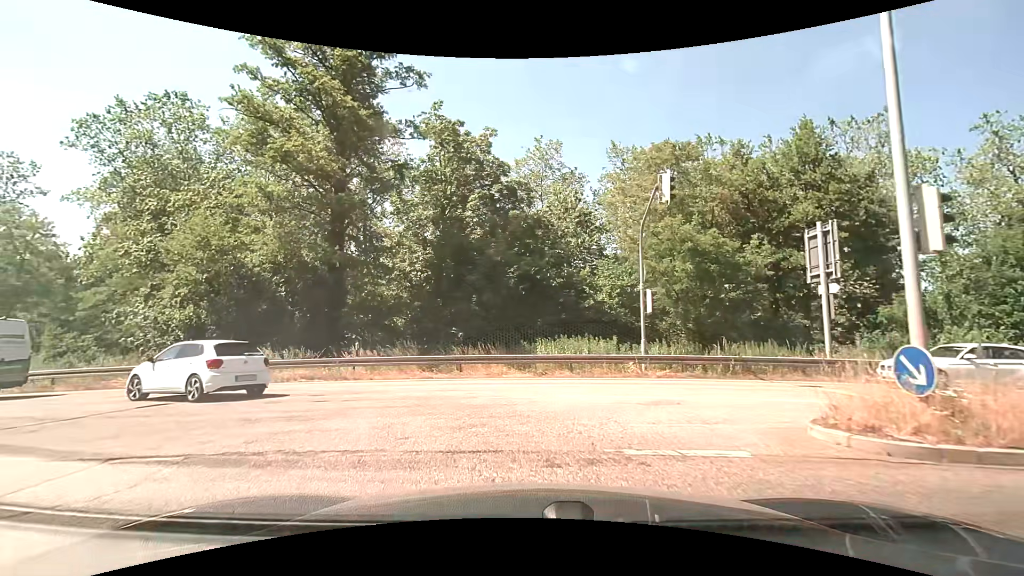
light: Day
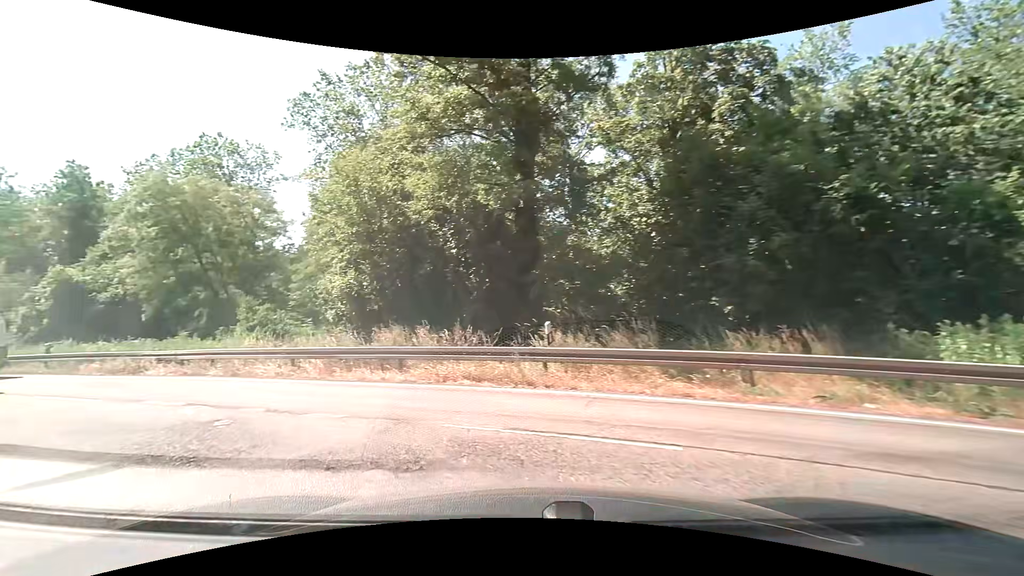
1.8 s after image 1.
(-1.6, +8.8) m; -24°
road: unclassified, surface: asphalt
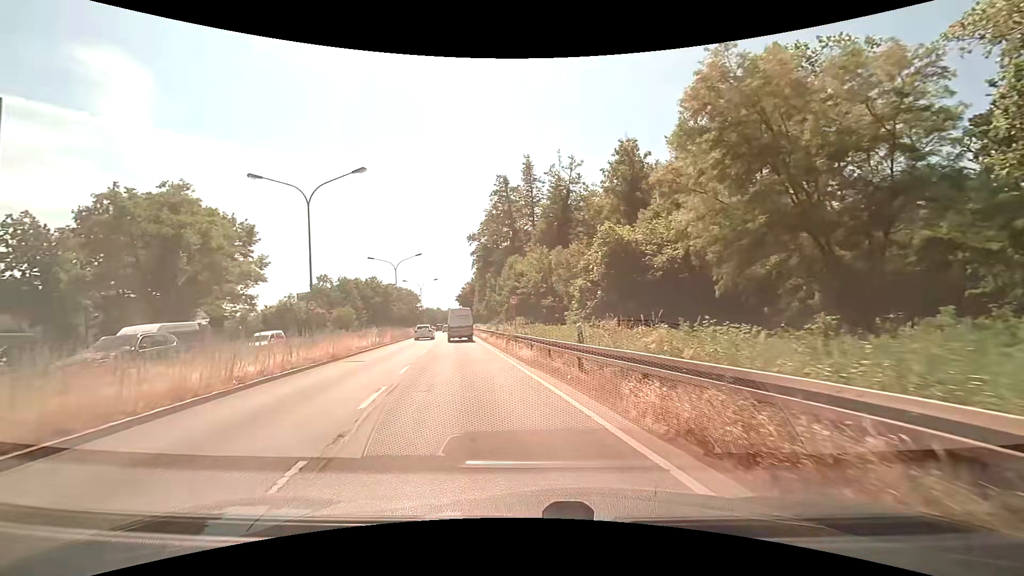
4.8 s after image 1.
(-10.6, +14.5) m; -56°
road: primary
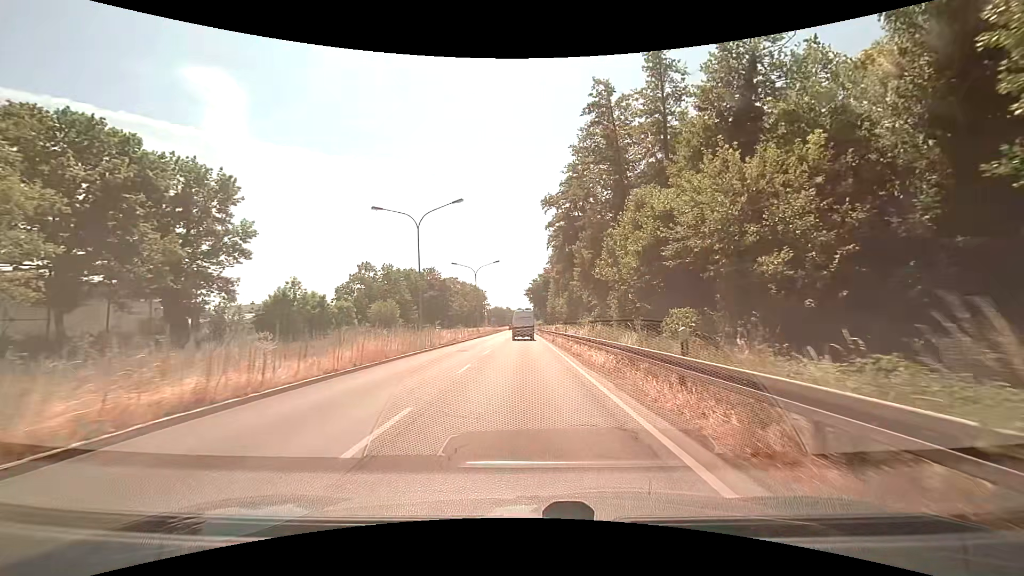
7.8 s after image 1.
(-3.6, +27.5) m; -8°
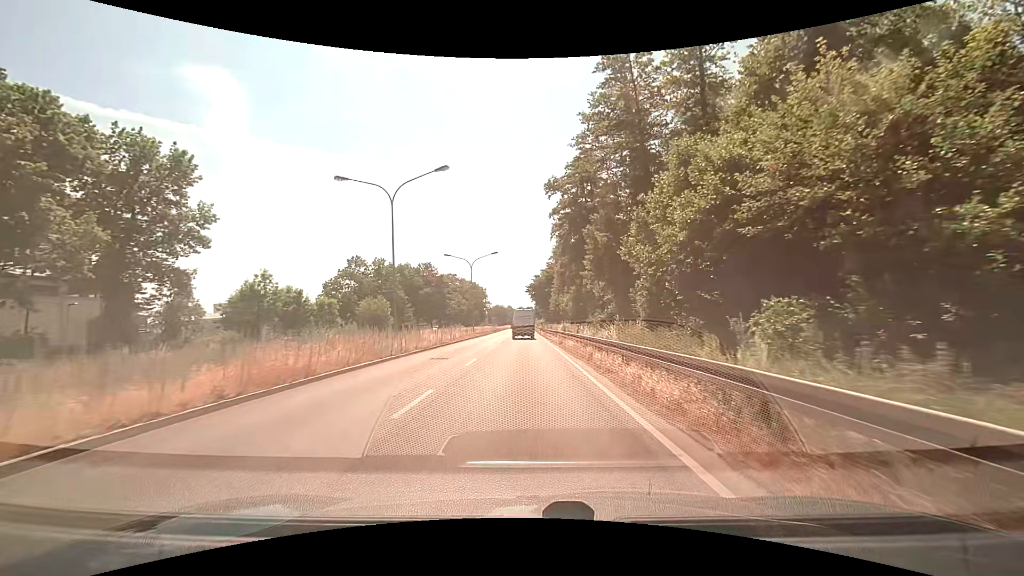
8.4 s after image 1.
(0.0, +7.1) m; -1°
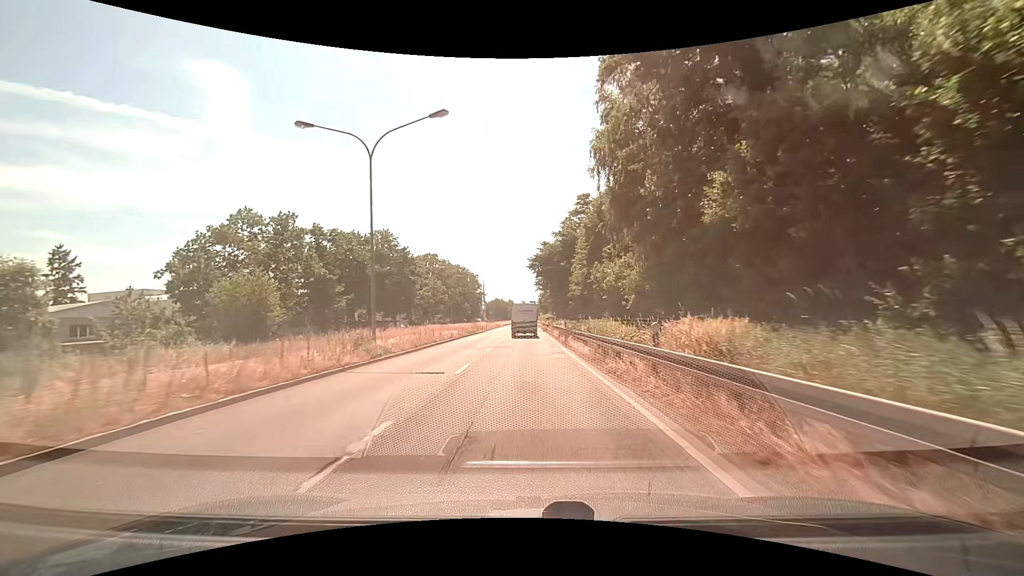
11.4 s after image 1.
(-0.1, +39.7) m; 0°
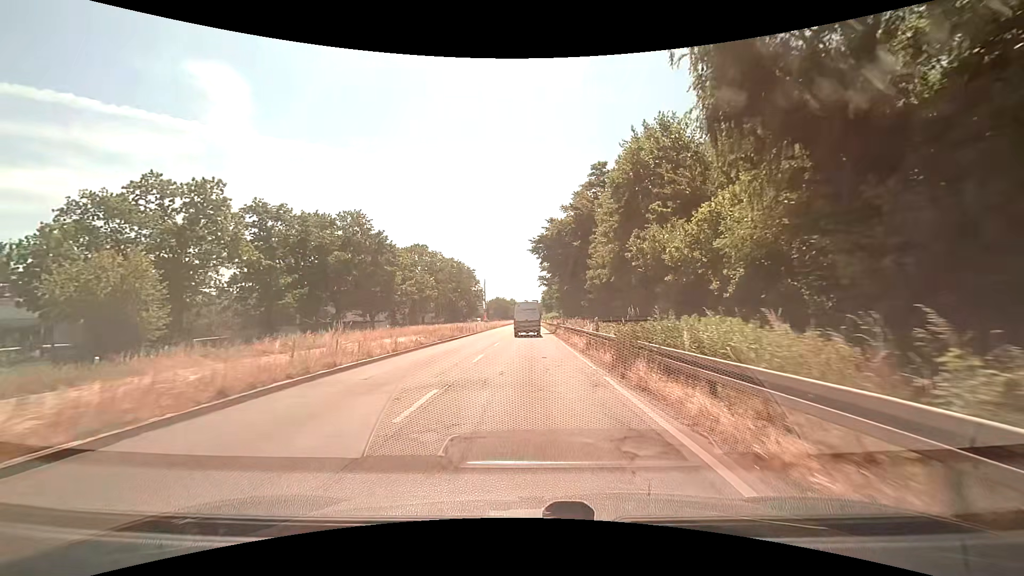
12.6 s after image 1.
(-0.2, +15.1) m; -1°
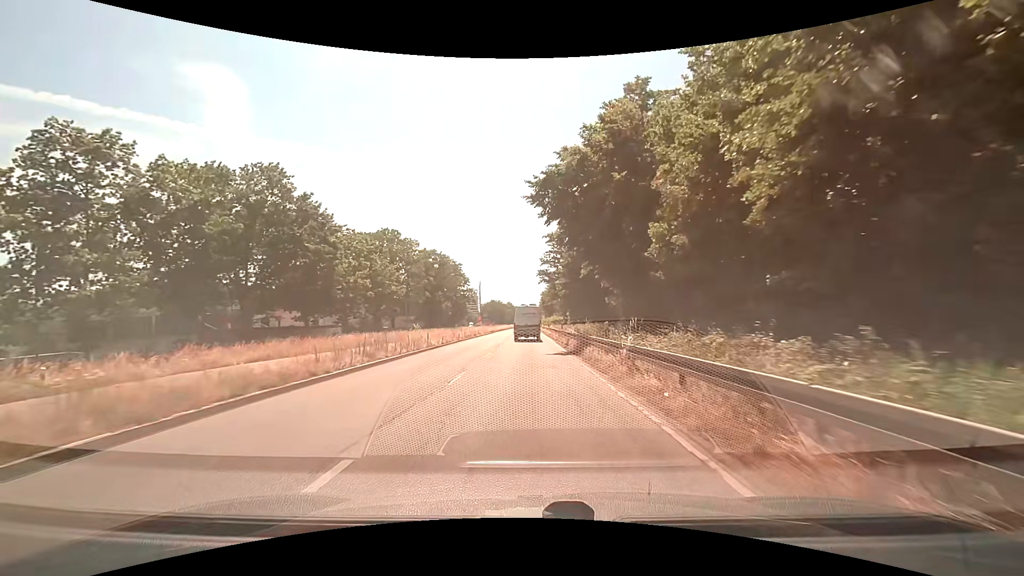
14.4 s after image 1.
(+0.1, +22.7) m; +1°
(0, +10) (0, +20) (0, +30) (0, +40) (0, +50) (0, +60) (0, +70) (0, +80) (0, +90) (0, +100) m
